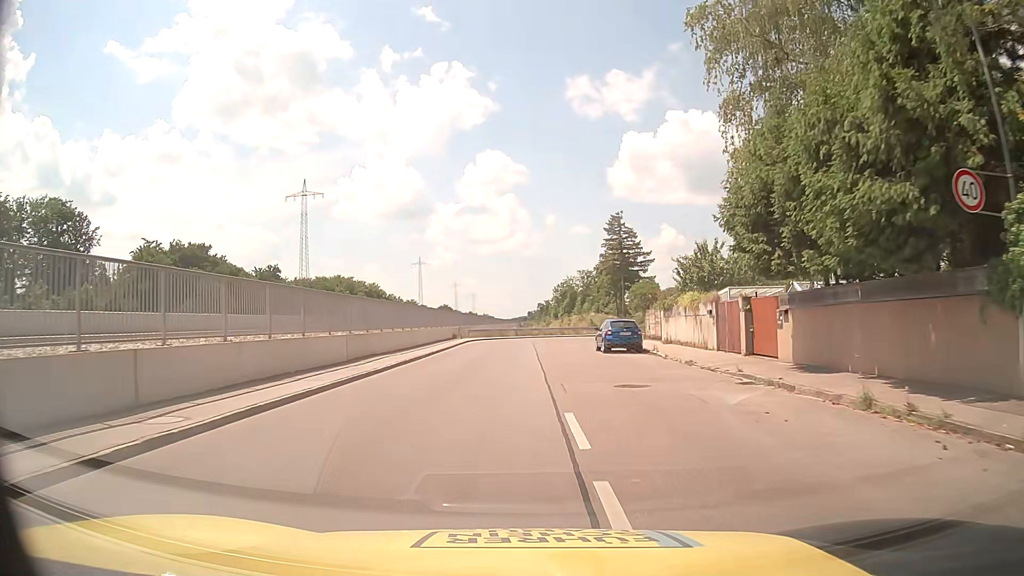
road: residential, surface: asphalt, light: Day
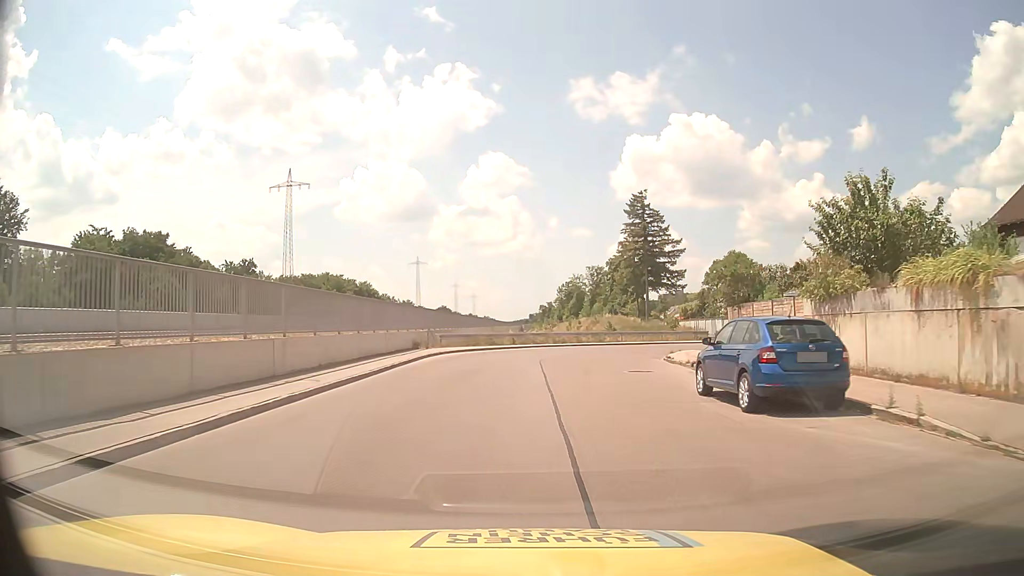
(0.0, +19.0) m; +1°
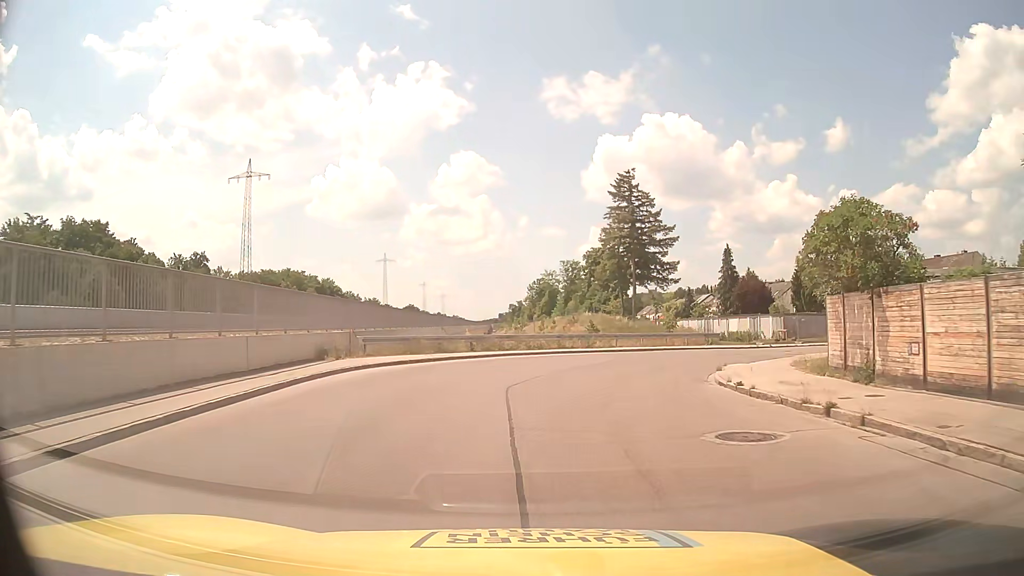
(0.0, +11.7) m; +1°
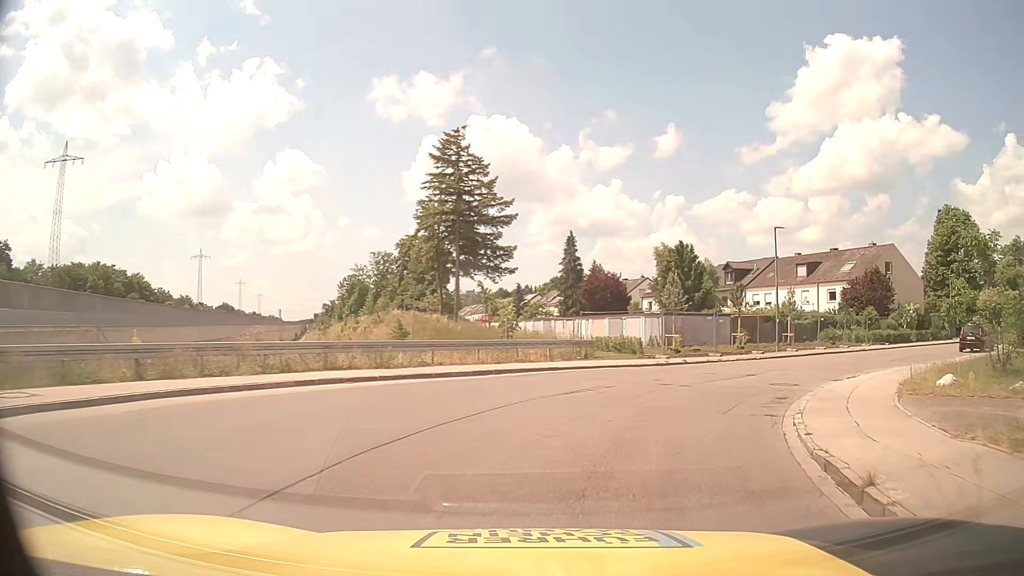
(+1.6, +16.2) m; +15°
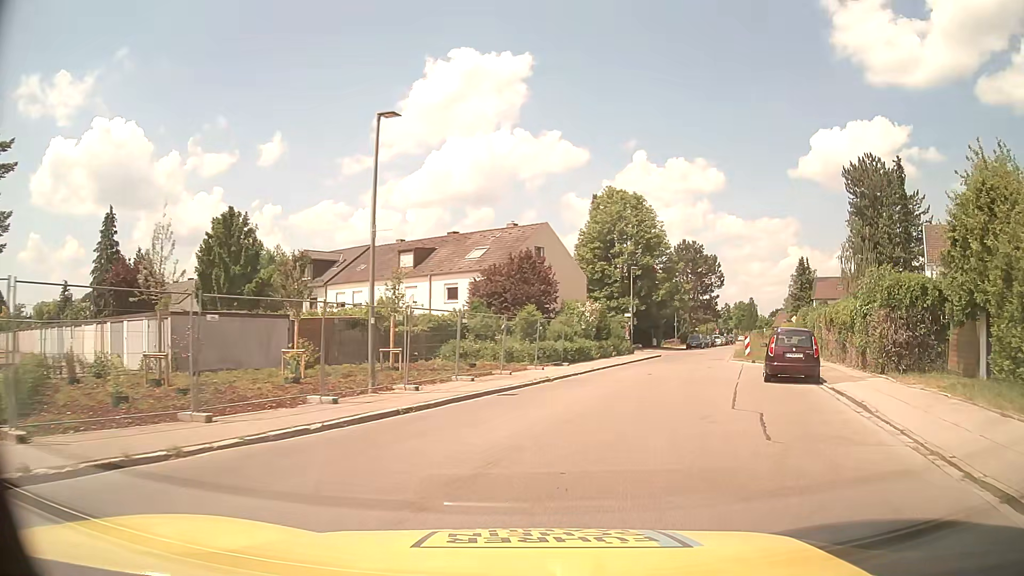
(+6.4, +19.3) m; +35°
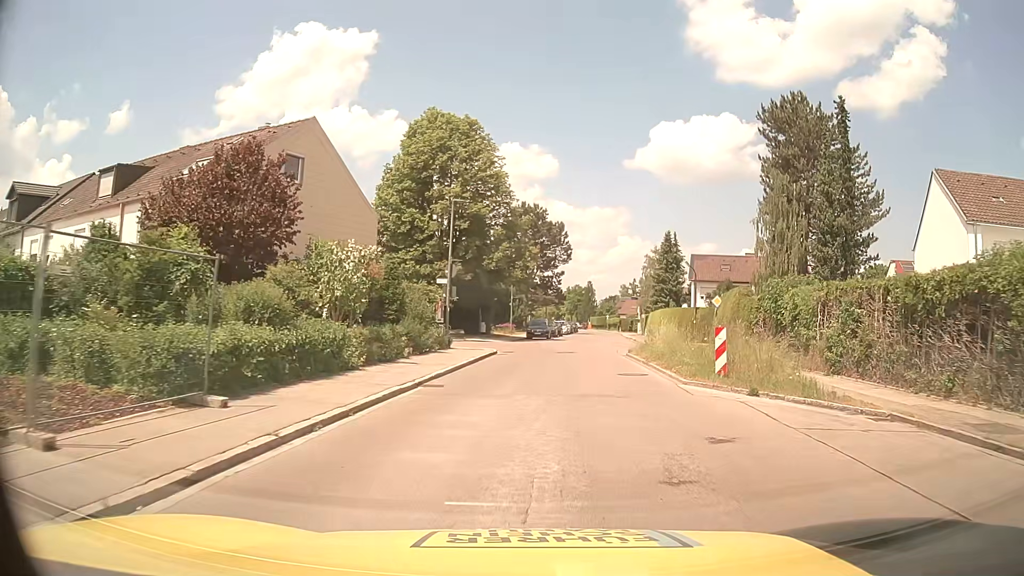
(+3.1, +20.6) m; +15°
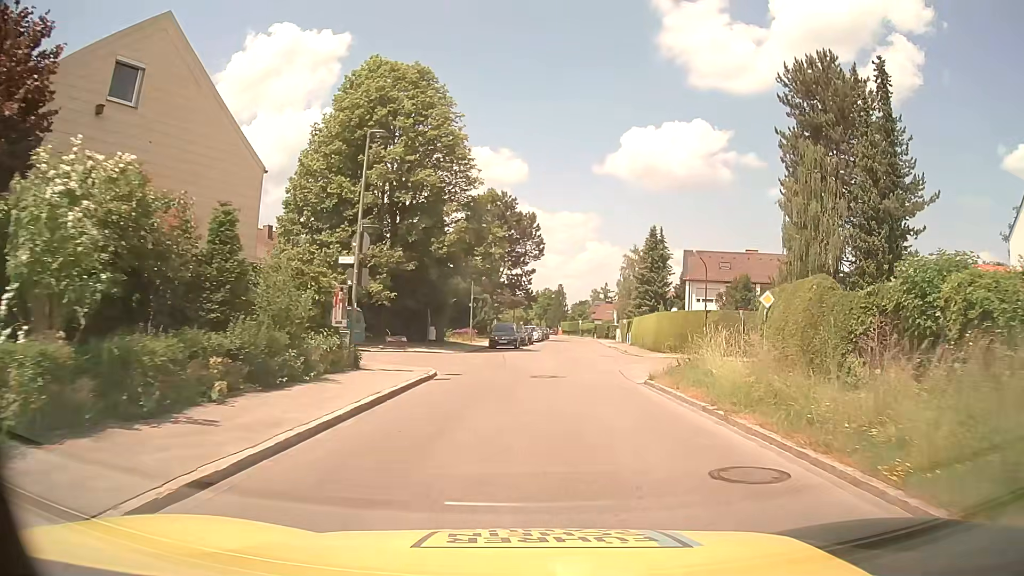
(+0.2, +11.2) m; +2°
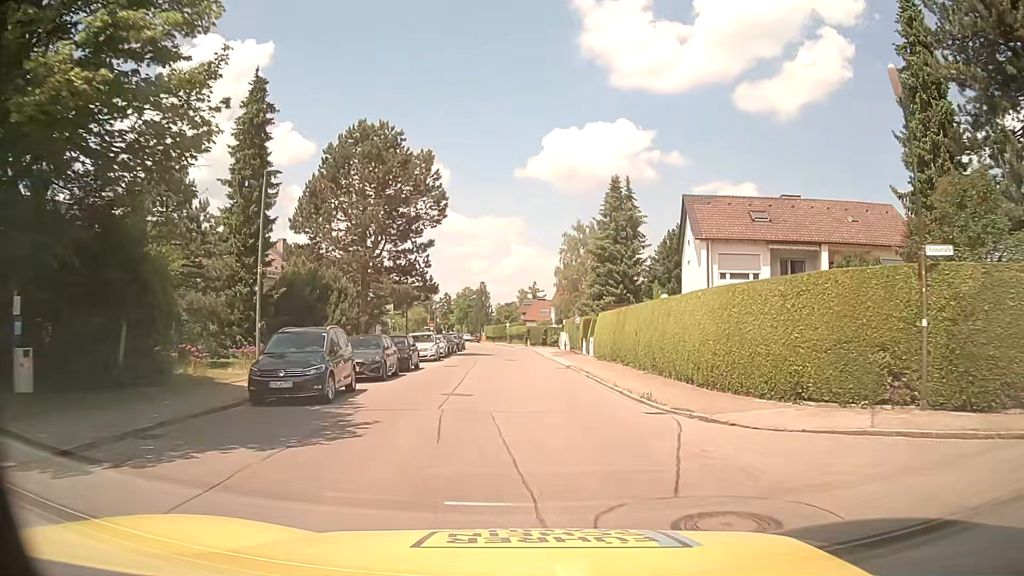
(+2.3, +28.4) m; +6°
(0, +10) (0, +20) (0, +30) (0, +40) (0, +50) (0, +60) (-1, +70) (-2, +80) (-3, +90) (-4, +100) m
